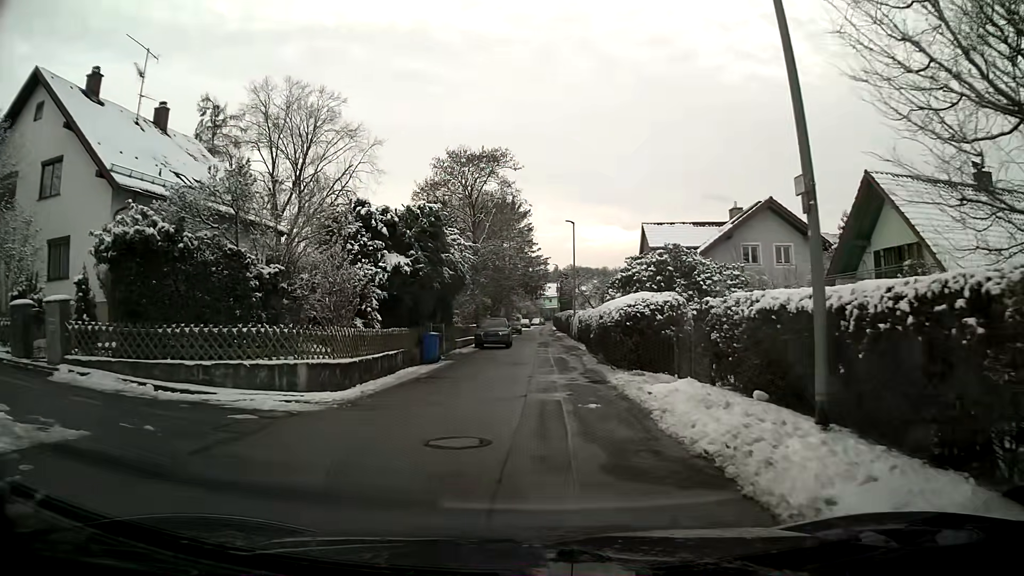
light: Day
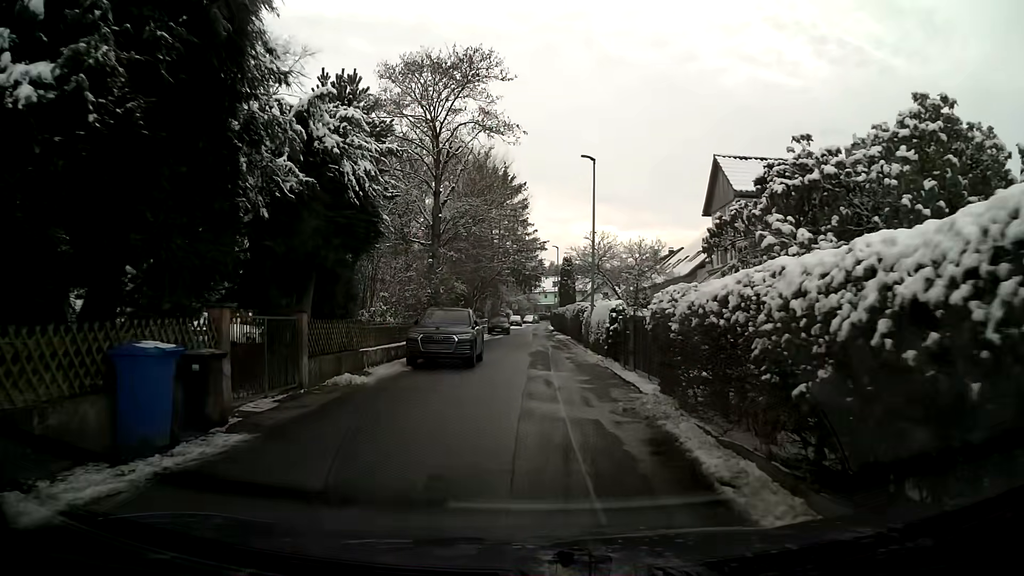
(+0.1, +17.8) m; +1°
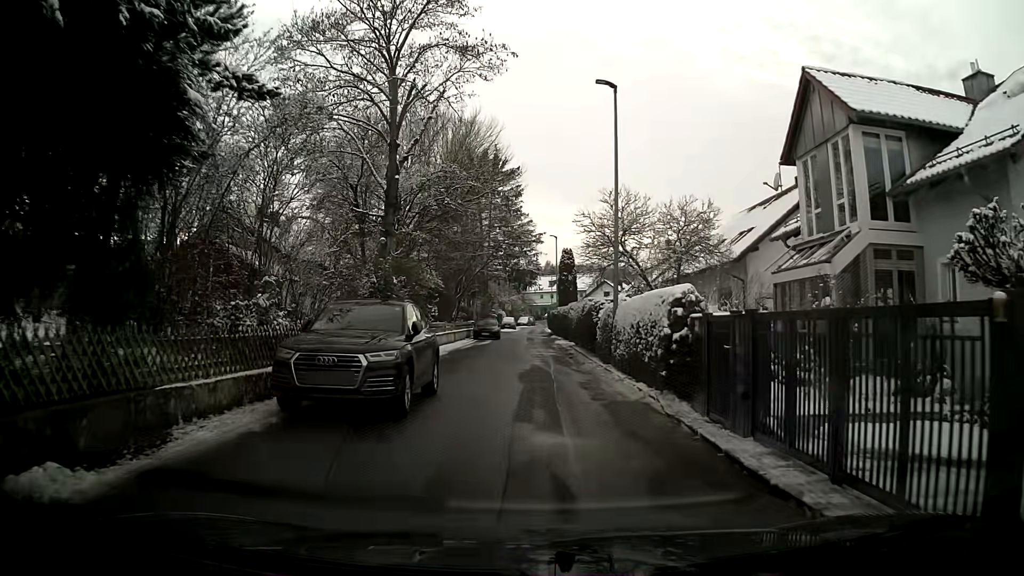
(+0.1, +9.3) m; 0°
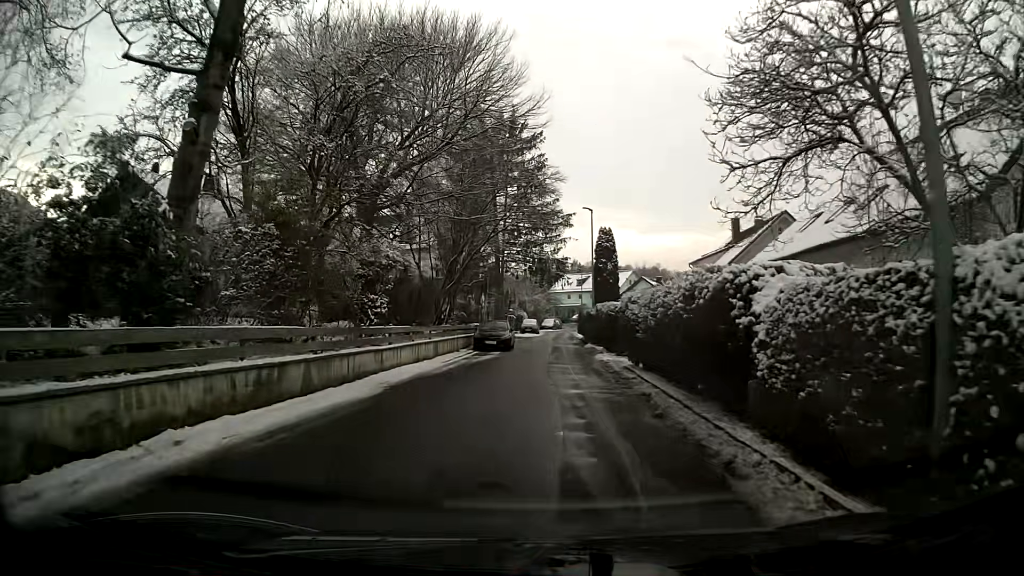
(0.0, +14.7) m; -1°
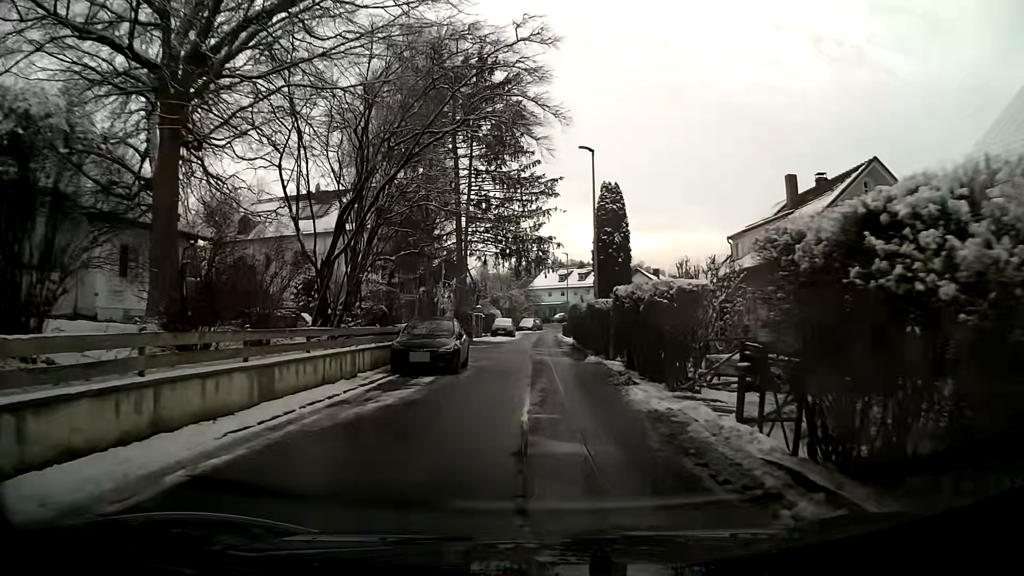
(0.0, +14.5) m; +1°
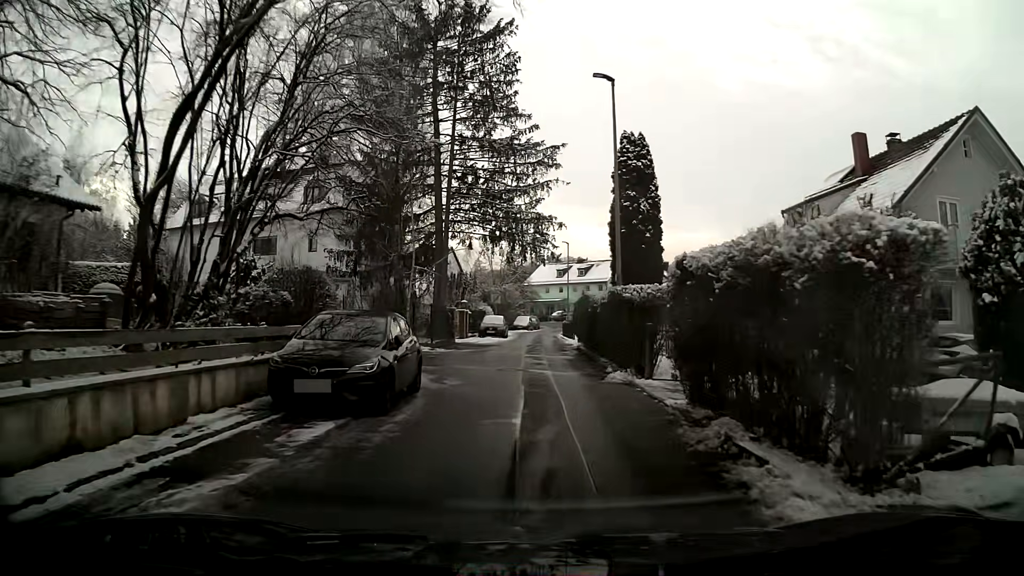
(0.0, +8.1) m; 0°
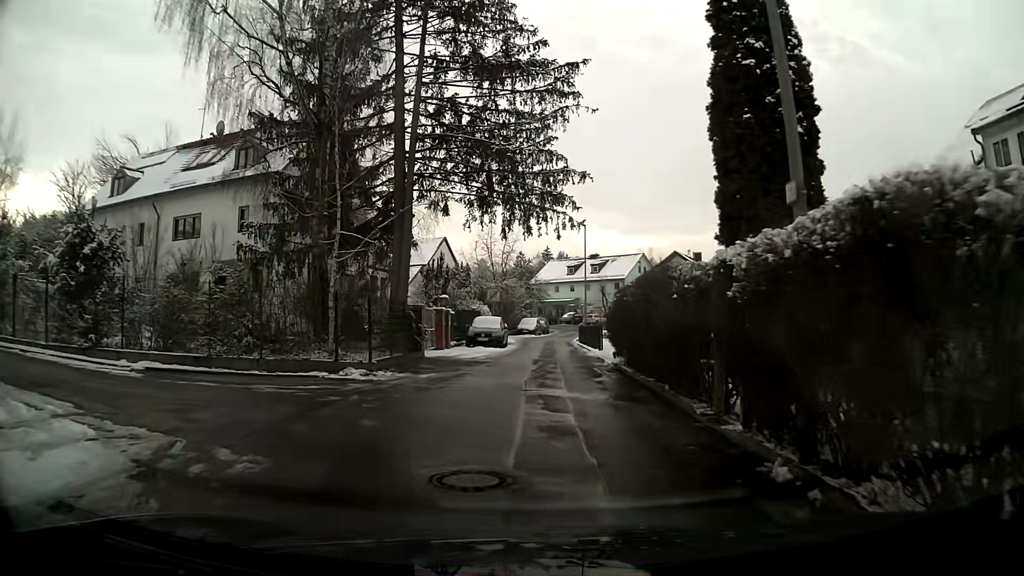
(-0.1, +12.3) m; -1°
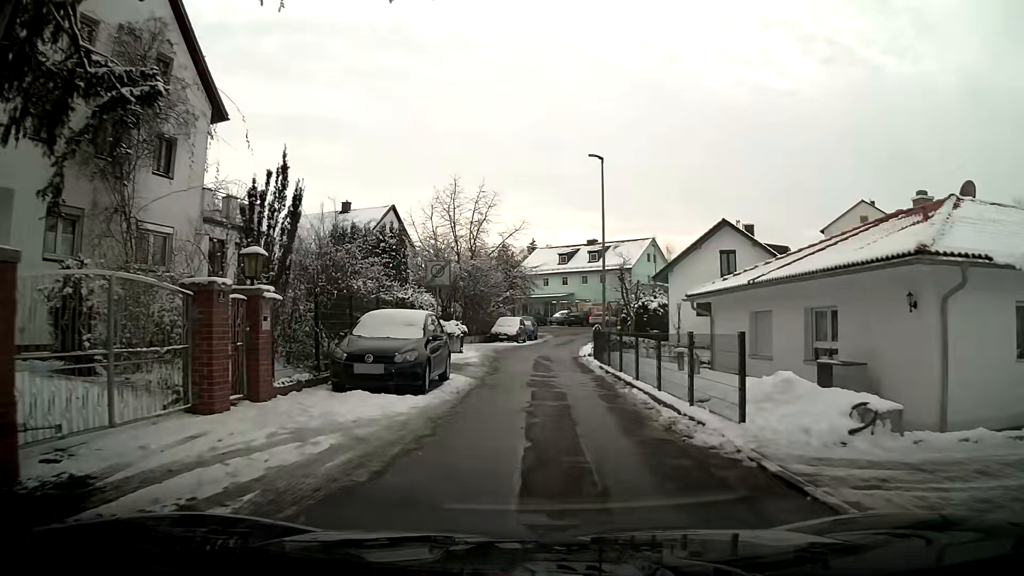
(+0.1, +19.7) m; +1°
(0, +10) (0, +20) (0, +30) (+1, +40) (+3, +50) (+9, +57) (+18, +56) (+27, +51) (+36, +47) (+45, +42) m
